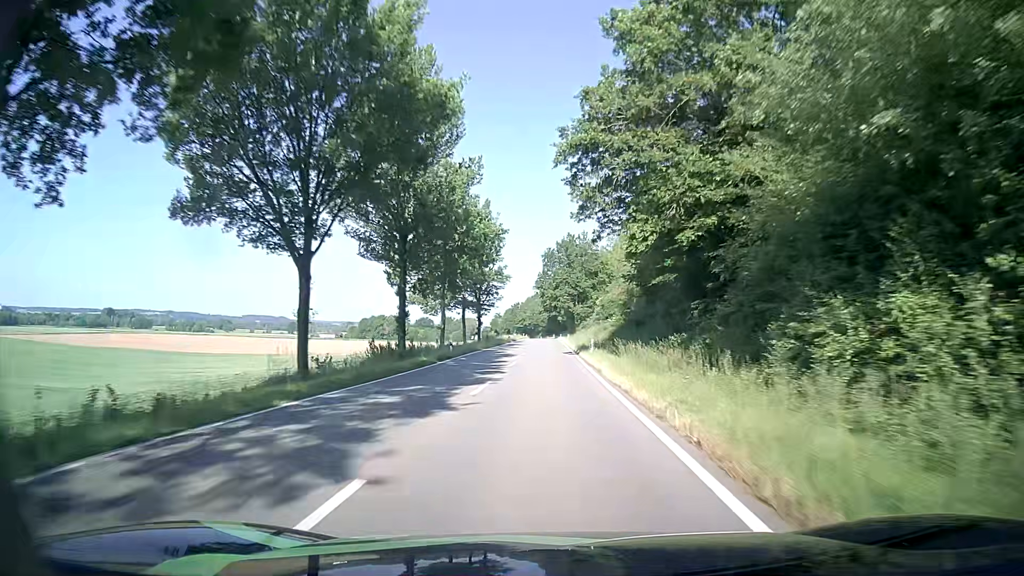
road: tertiary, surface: asphalt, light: Day
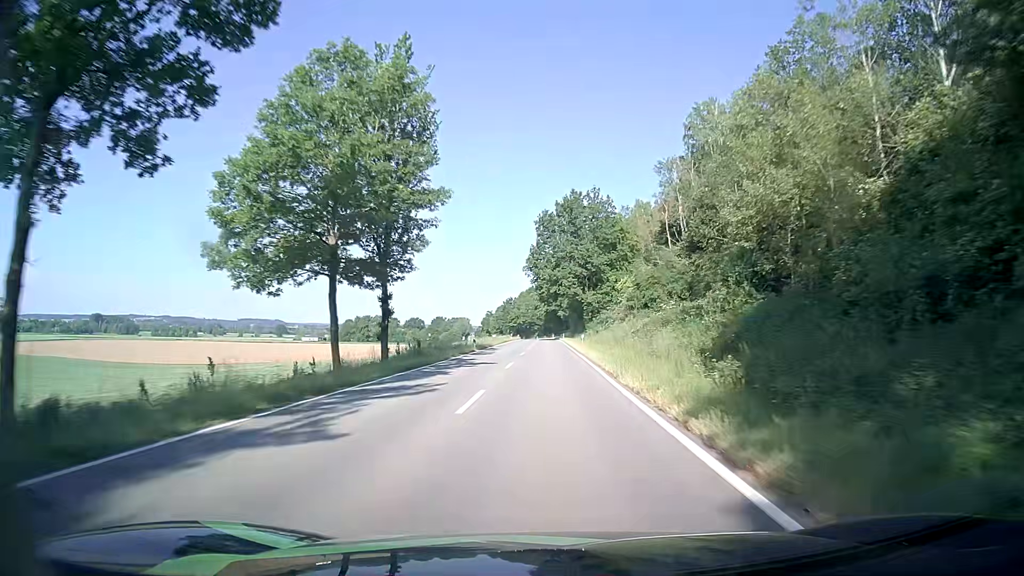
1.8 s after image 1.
(+0.1, +41.0) m; 0°
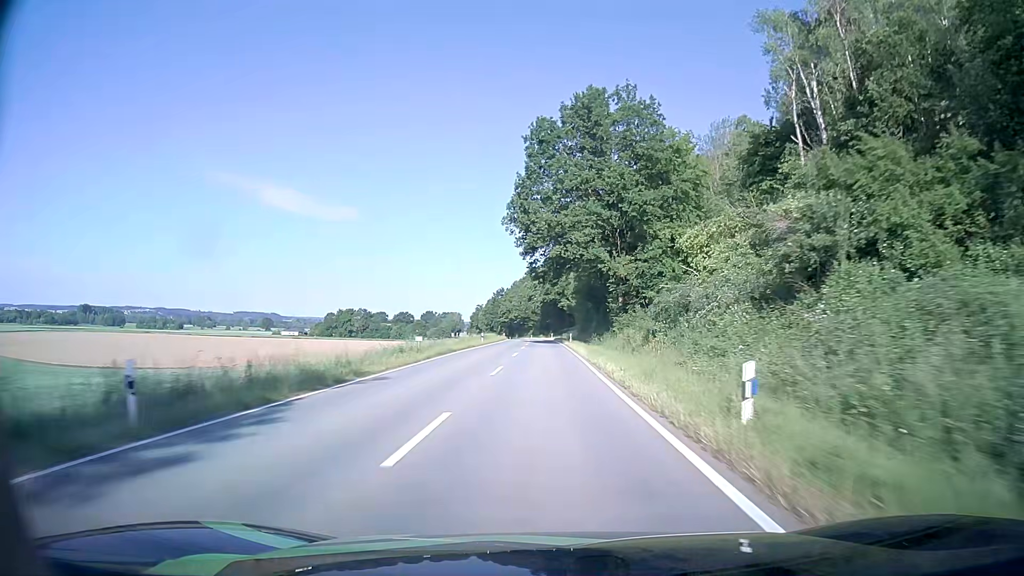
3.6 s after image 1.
(+0.2, +41.5) m; 0°
(0, +10) (0, +20) (0, +30) (0, +40) (0, +50) (0, +60) (0, +70) (-1, +80) (-1, +90) (-1, +100) m
